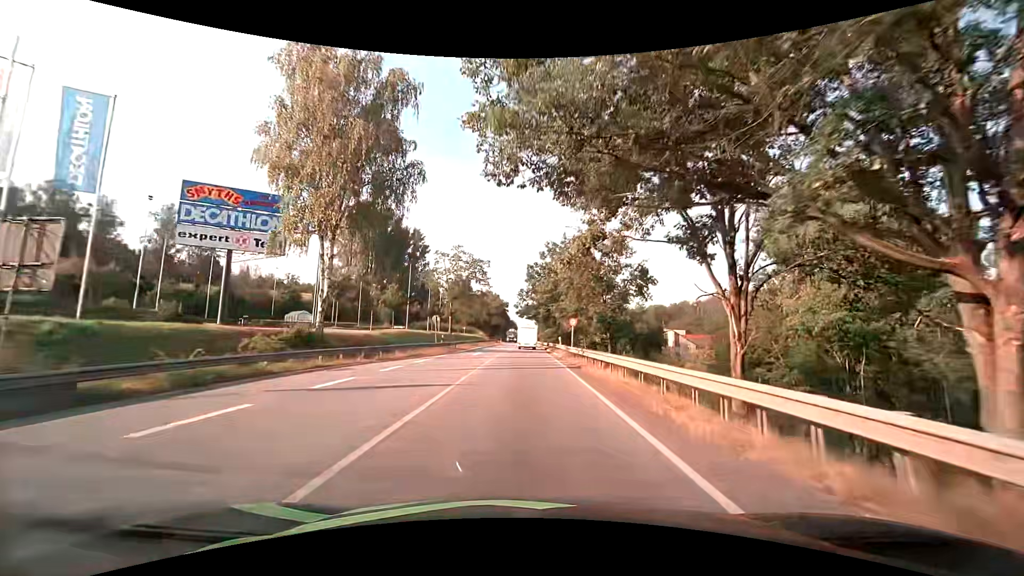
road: primary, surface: asphalt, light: Day
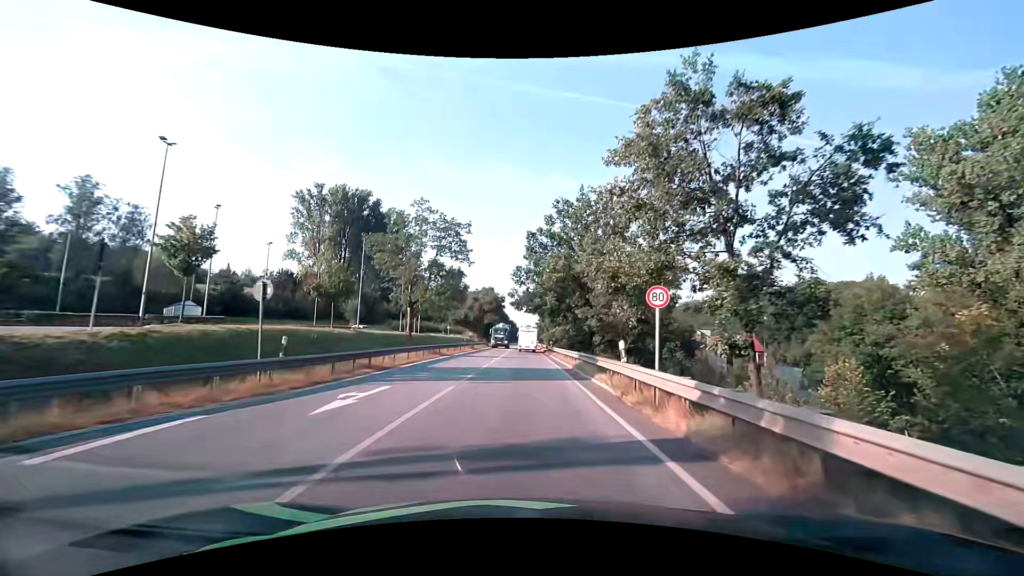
(-0.1, +25.2) m; 0°
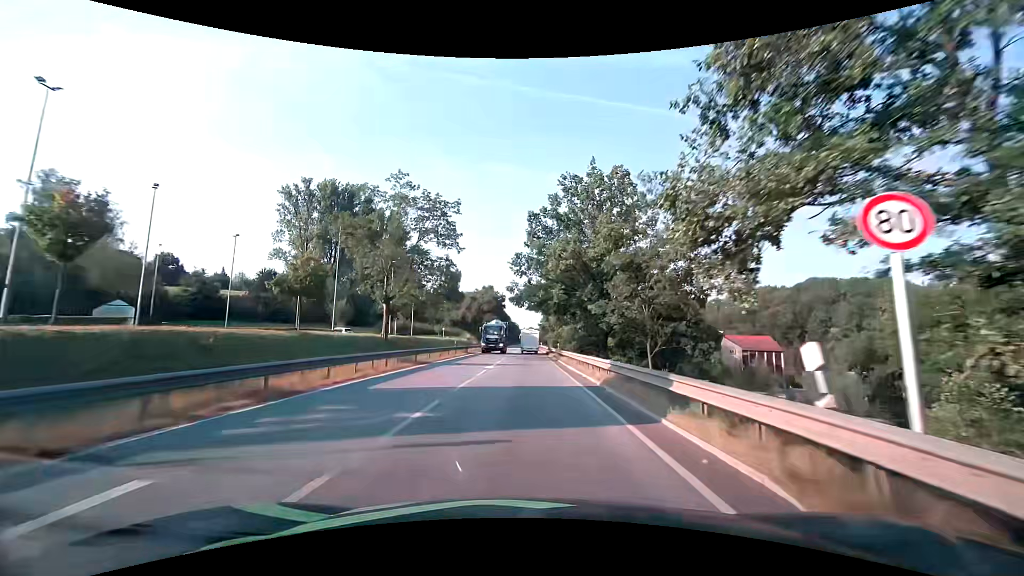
(0.0, +8.7) m; 0°
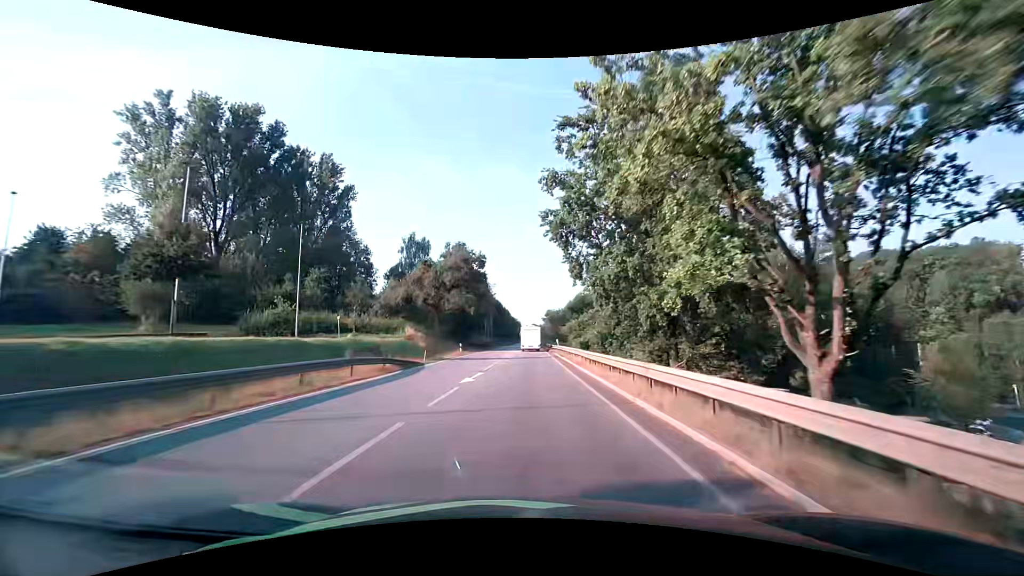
(-0.1, +50.6) m; 0°
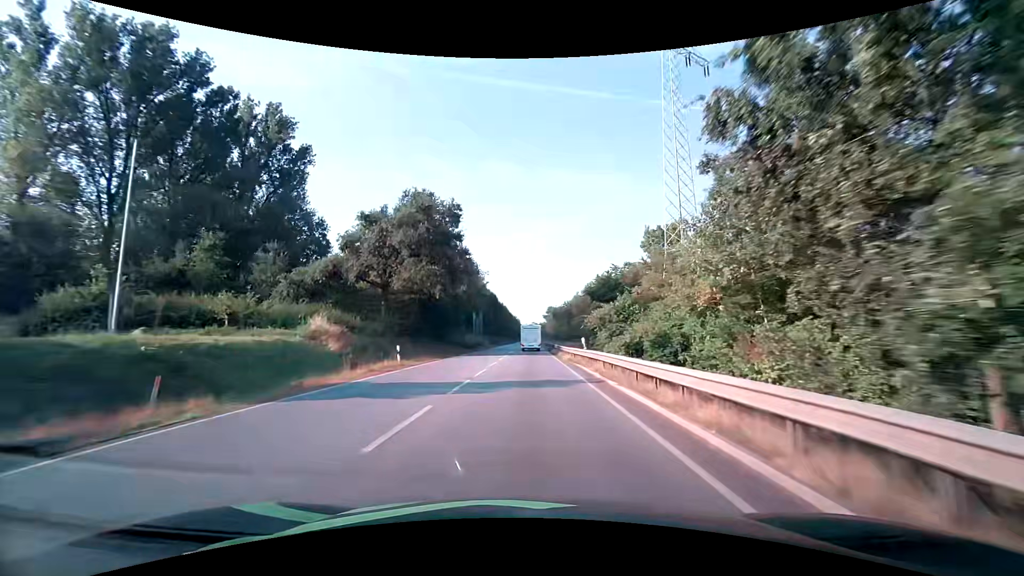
(-0.2, +22.1) m; -1°
(0, +10) (0, +20) (0, +30) (0, +40) (+1, +50) (+1, +60) (+1, +70) (+1, +80) (+1, +90) (+1, +100) m
